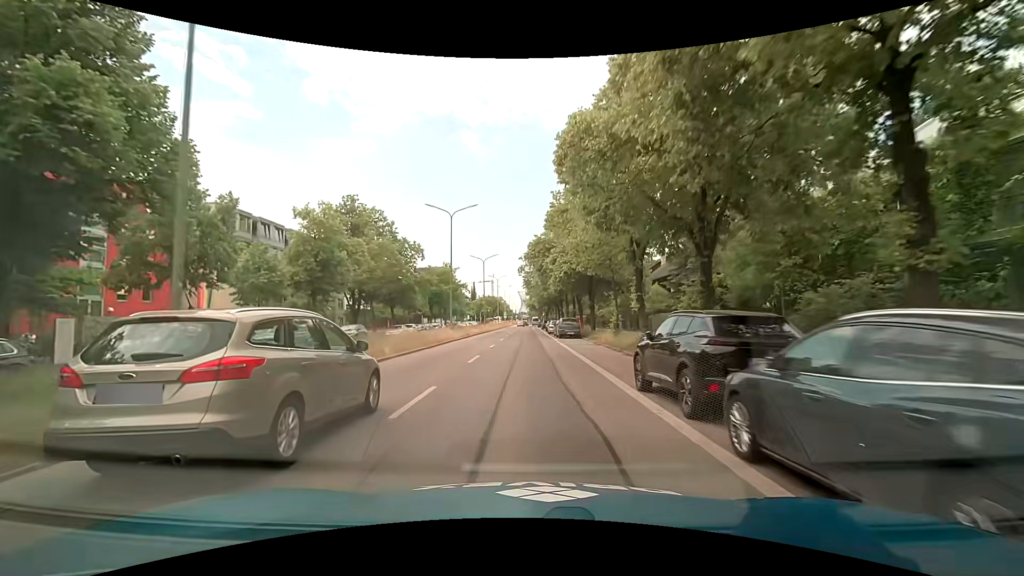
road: primary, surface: asphalt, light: Day
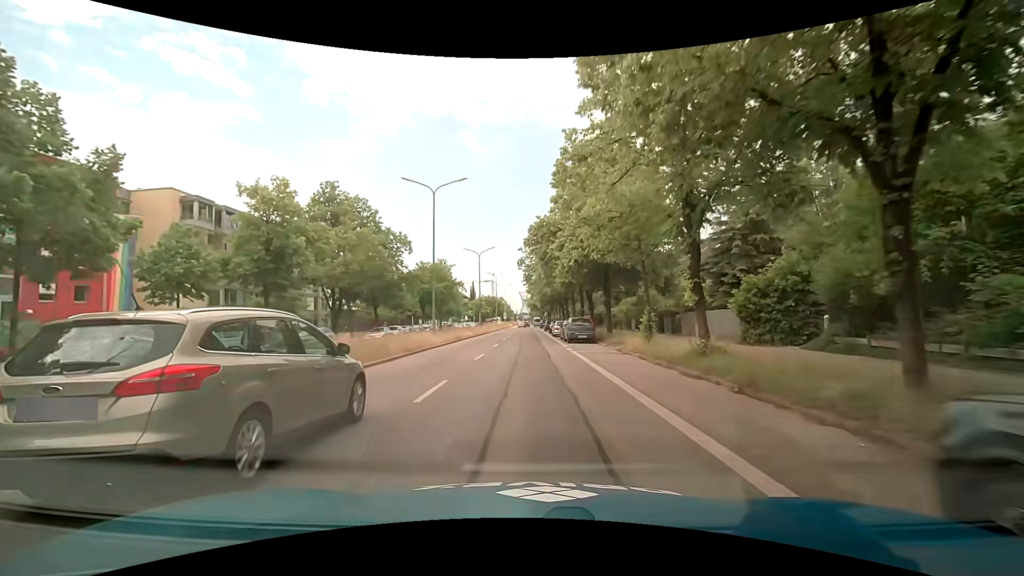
(-0.1, +7.6) m; 0°
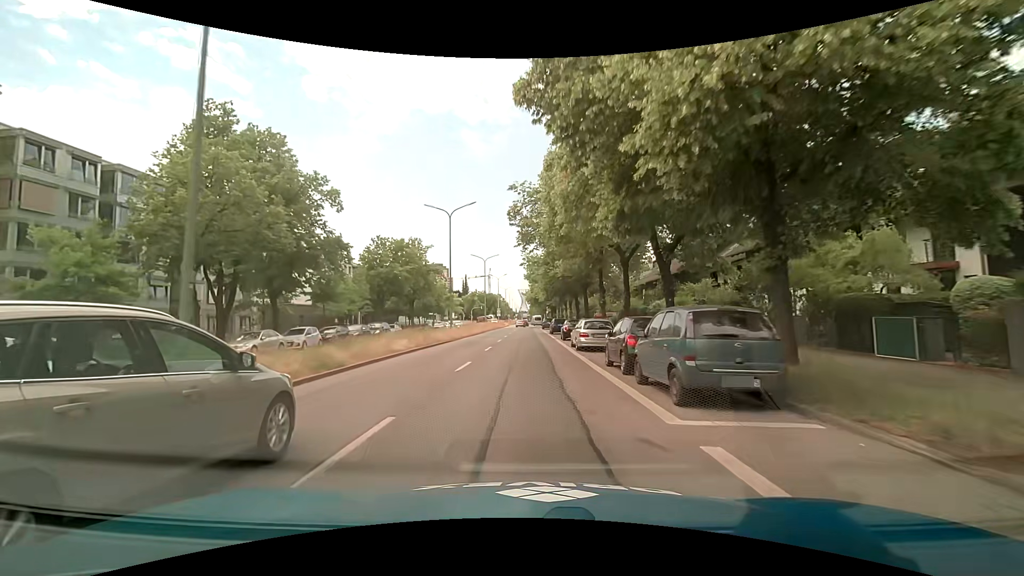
(-0.2, +22.8) m; 0°
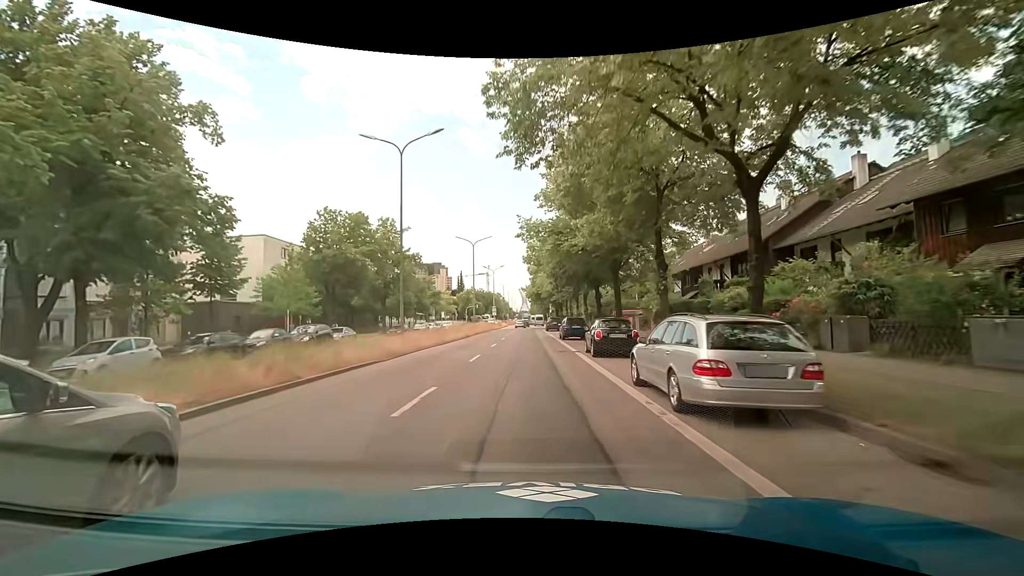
(-0.1, +15.2) m; -1°
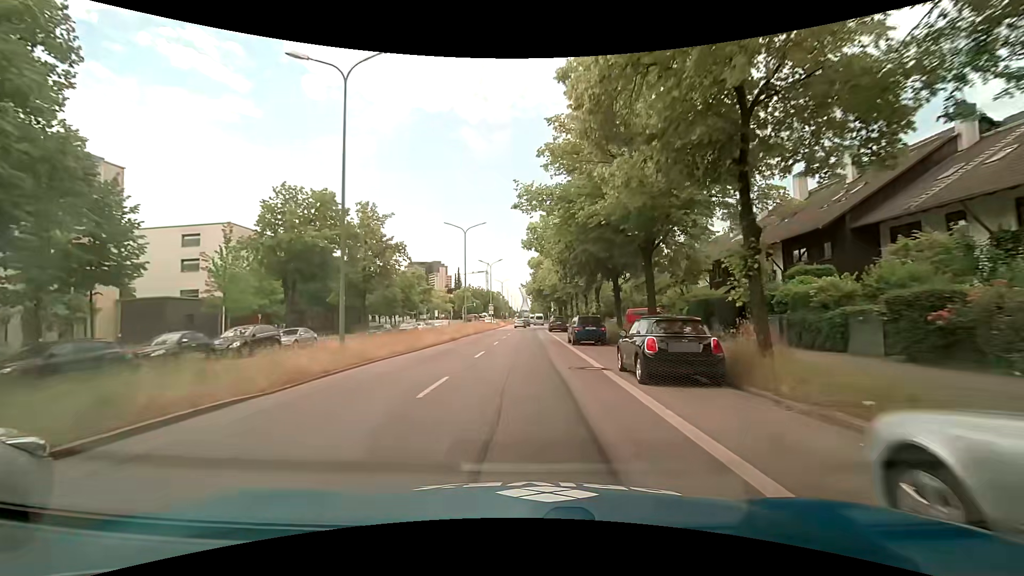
(0.0, +7.6) m; -1°
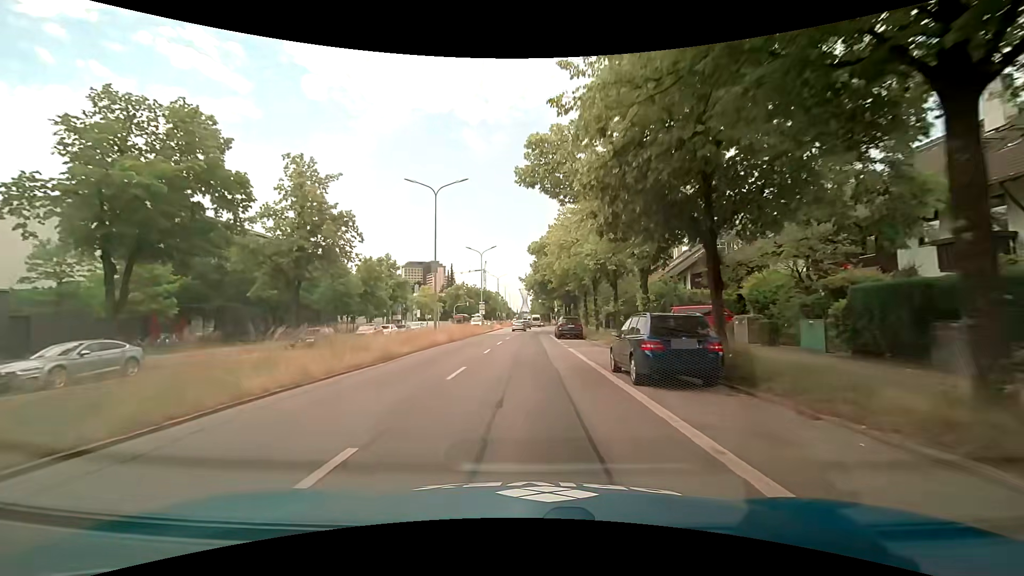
(+0.2, +15.2) m; +1°
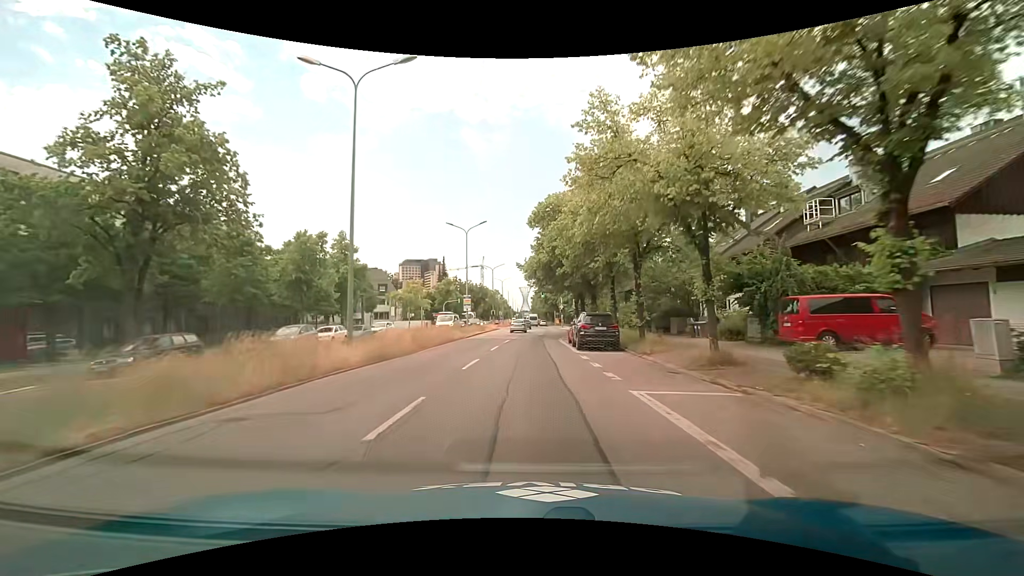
(0.0, +15.2) m; 0°
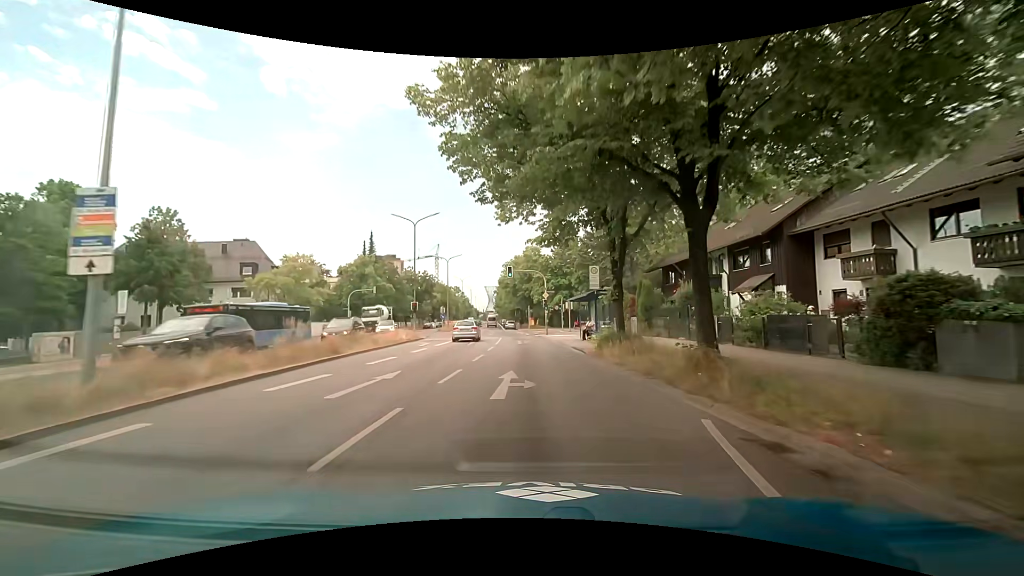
(+0.8, +38.1) m; +3°
(0, +10) (0, +20) (0, +30) (0, +40) (-2, +50) (-3, +60) (-5, +70) (-6, +80) (-8, +89) (-9, +99) m
